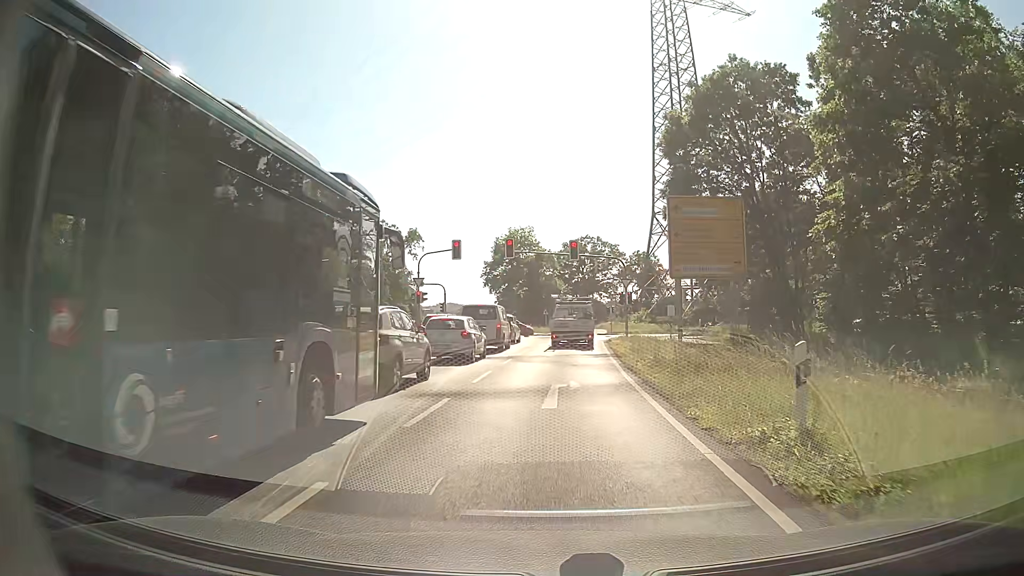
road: secondary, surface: asphalt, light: Day
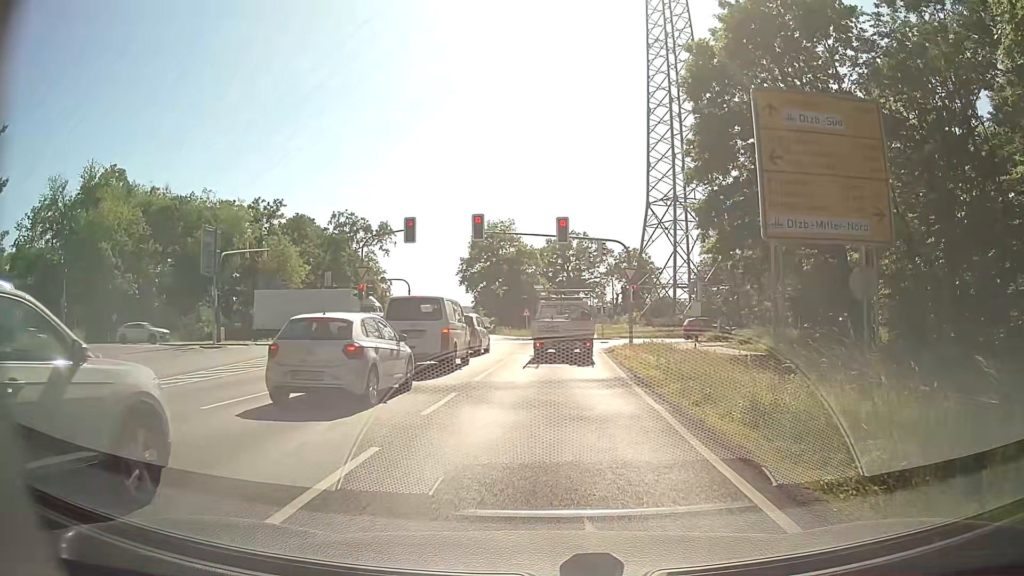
(+0.1, +10.1) m; +3°
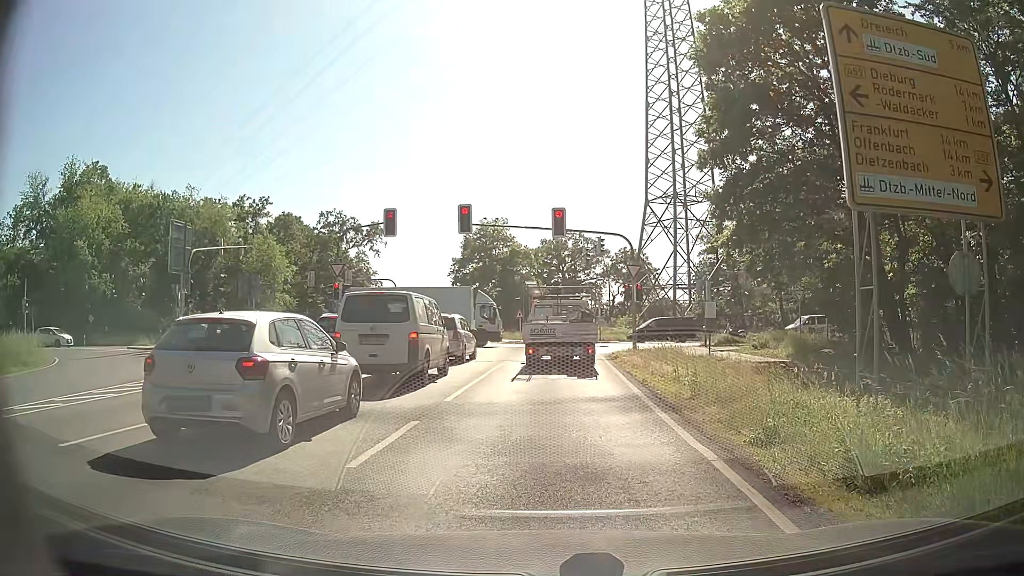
(0.0, +3.2) m; -2°
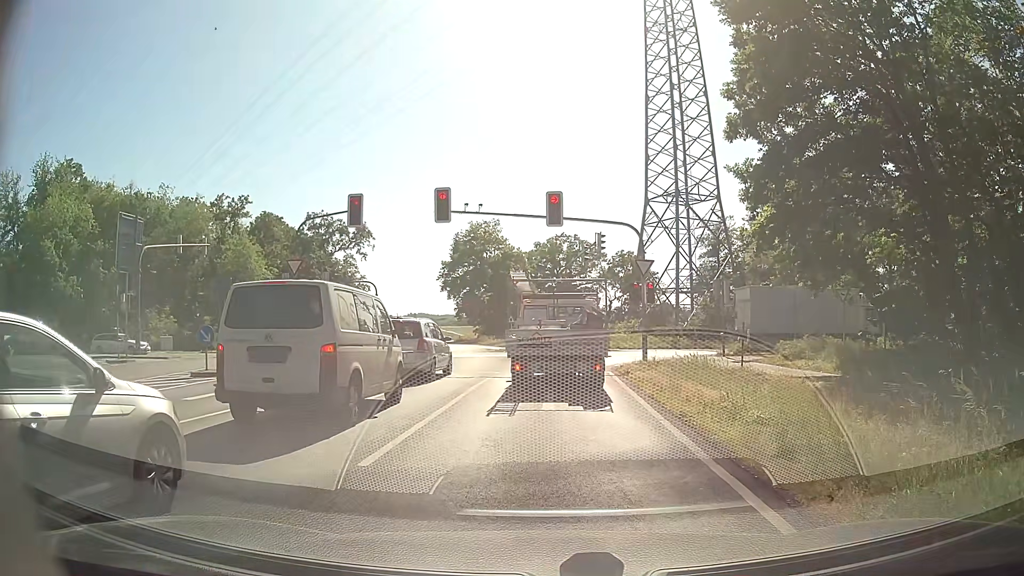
(+0.1, +5.1) m; 0°
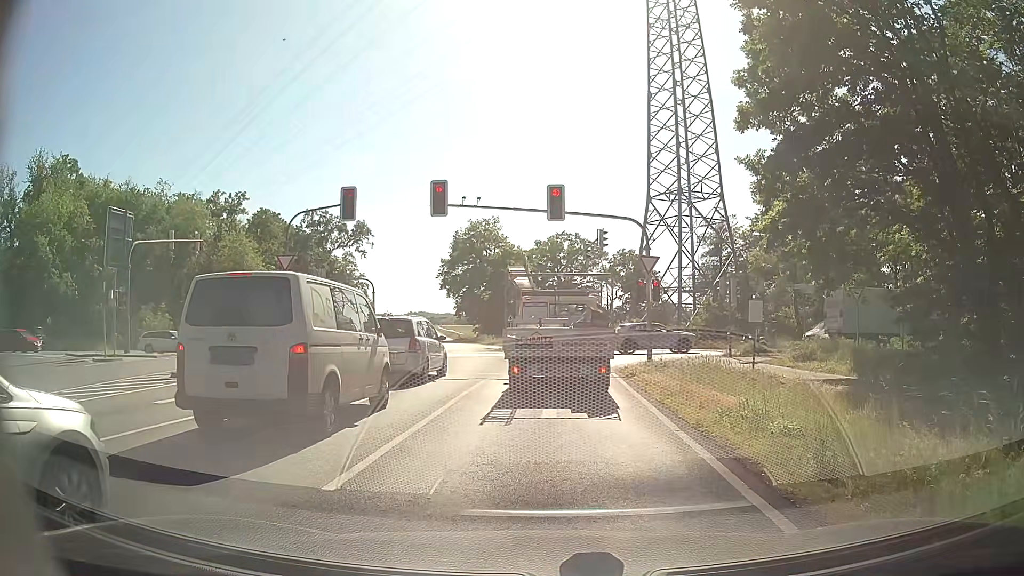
(0.0, +1.1) m; 0°
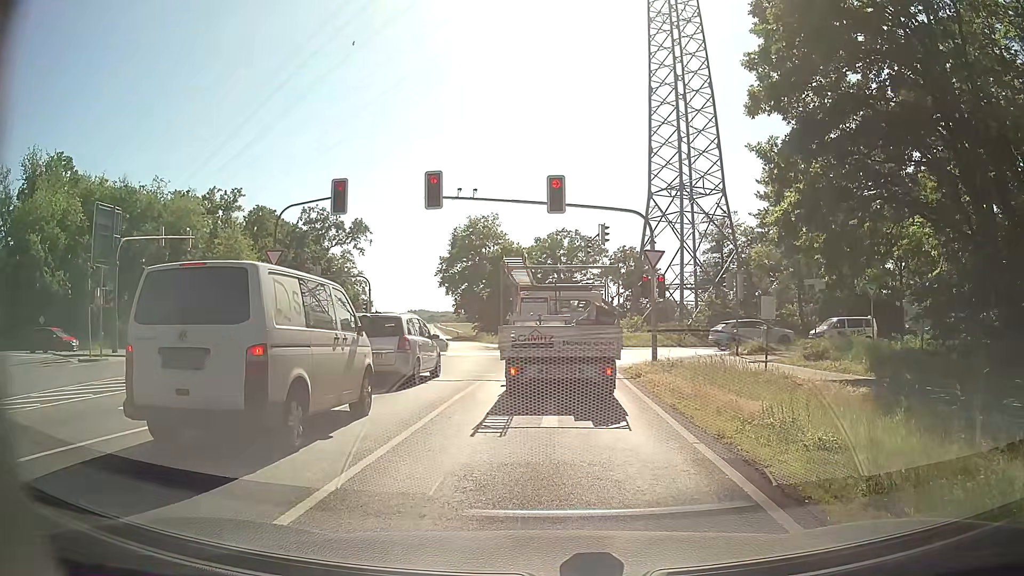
(0.0, +1.2) m; +2°
